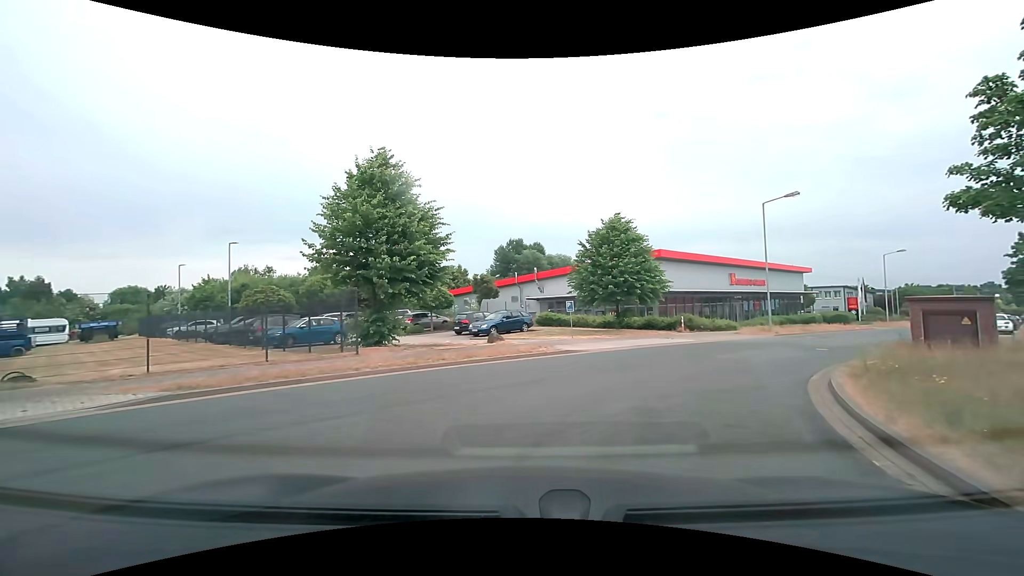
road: residential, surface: asphalt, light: Day
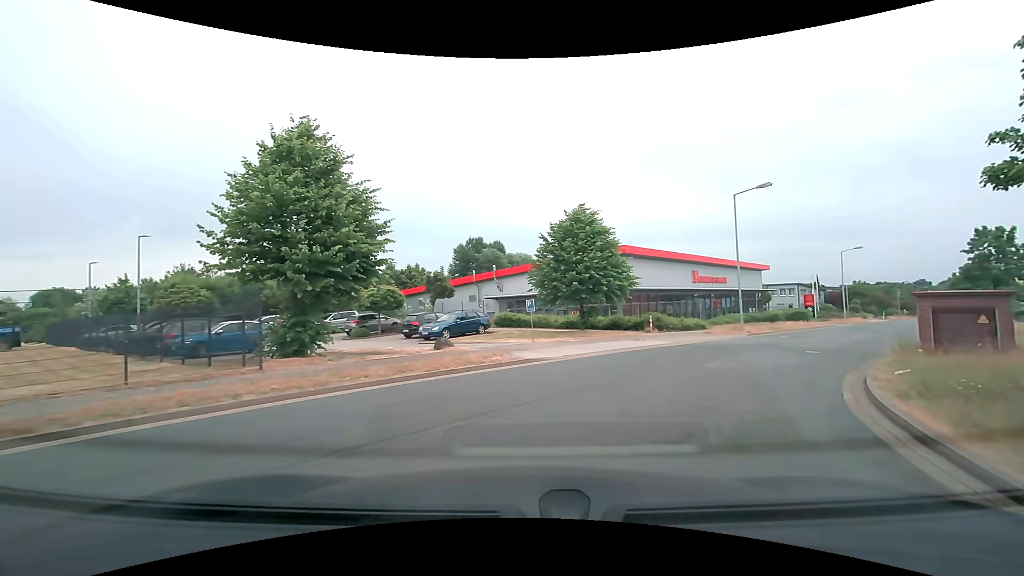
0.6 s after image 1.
(+0.1, +2.8) m; +5°
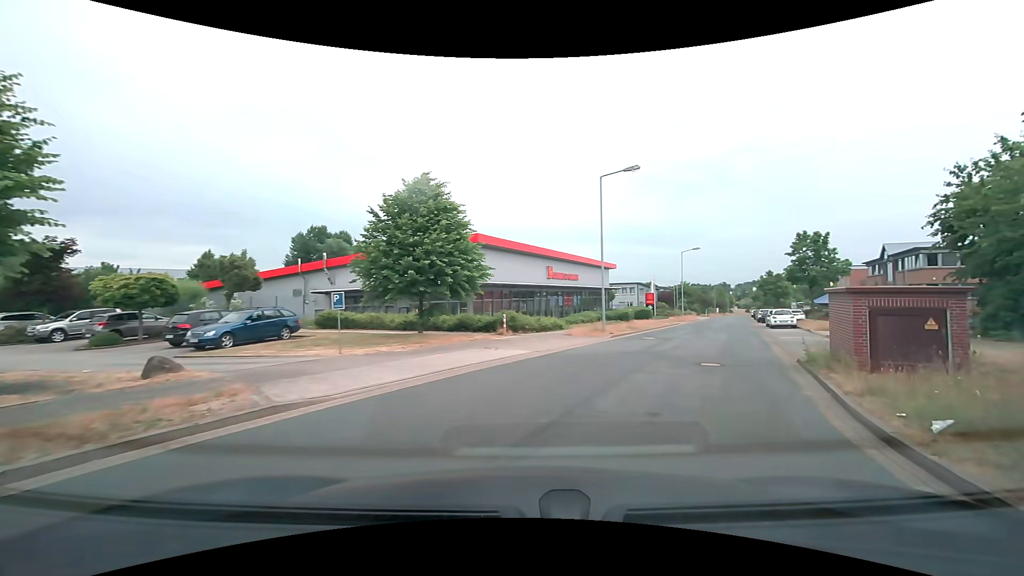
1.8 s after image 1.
(+0.6, +5.8) m; +16°
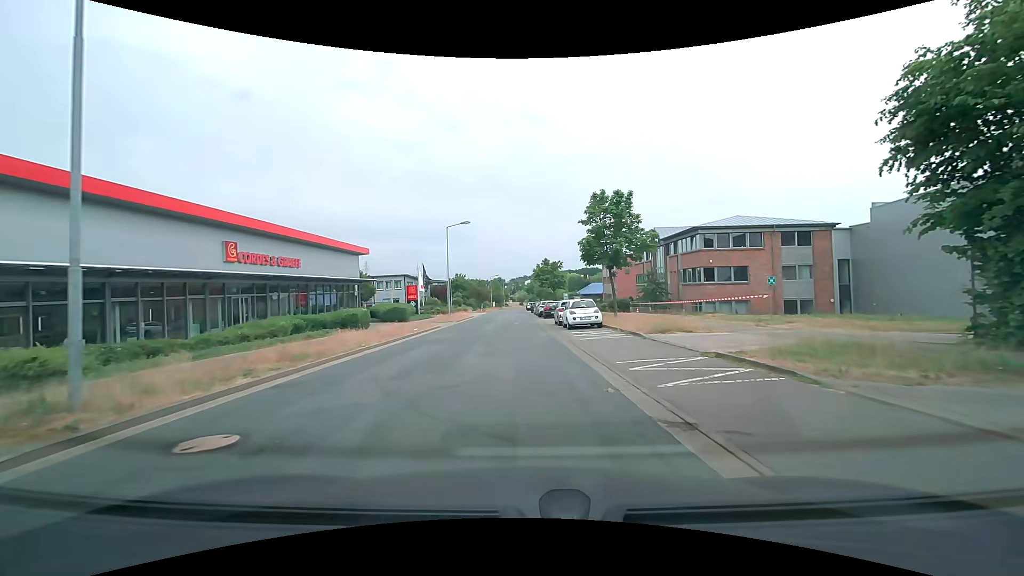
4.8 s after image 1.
(+5.5, +17.1) m; +25°
(0, +10) (0, +20) (-1, +30) (-1, +40) (-1, +50) (-2, +60) (-2, +70) (-2, +80) (-3, +90) (-3, +100) m
